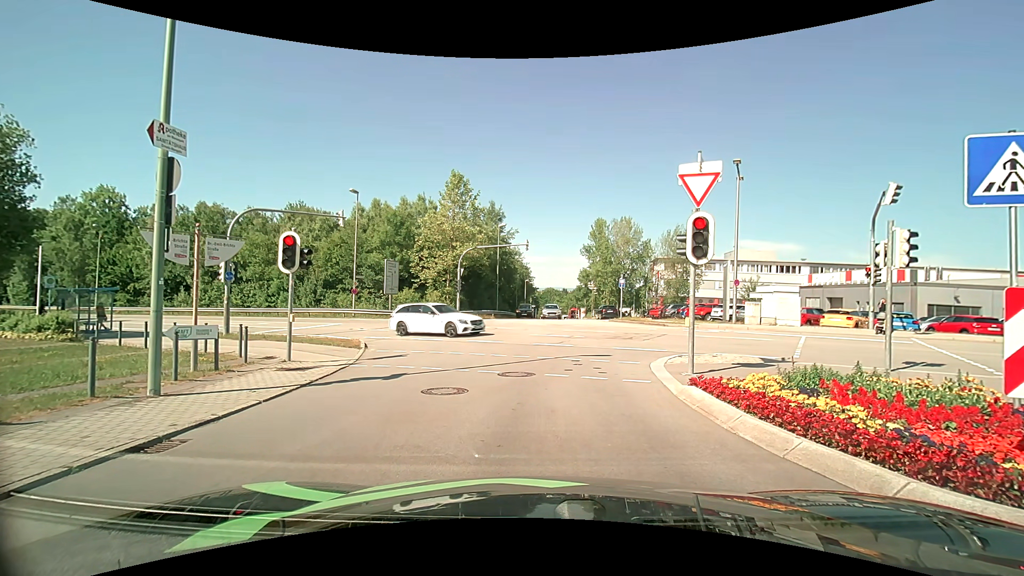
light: Day
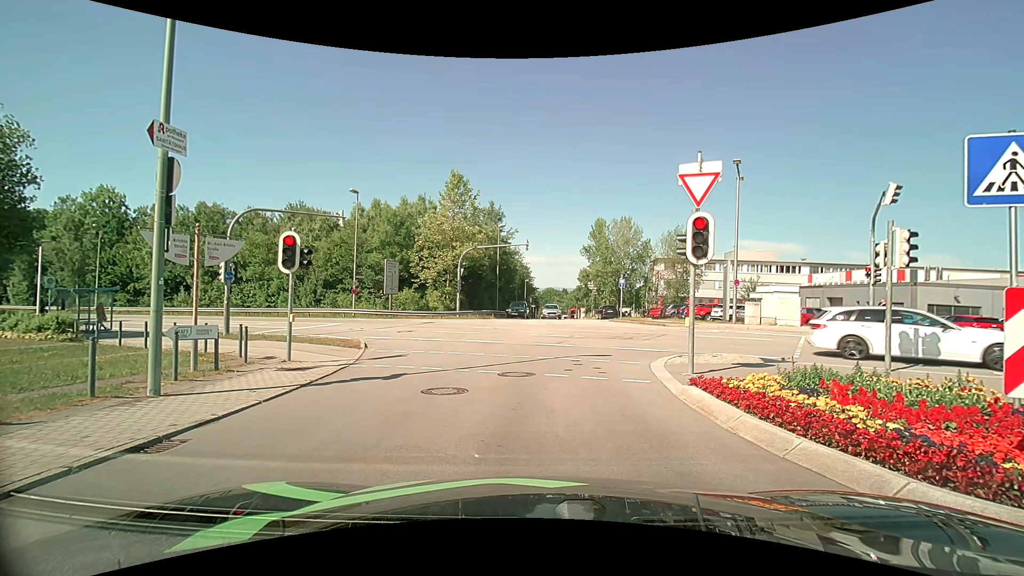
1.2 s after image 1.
(0.0, 0.0) m; 0°
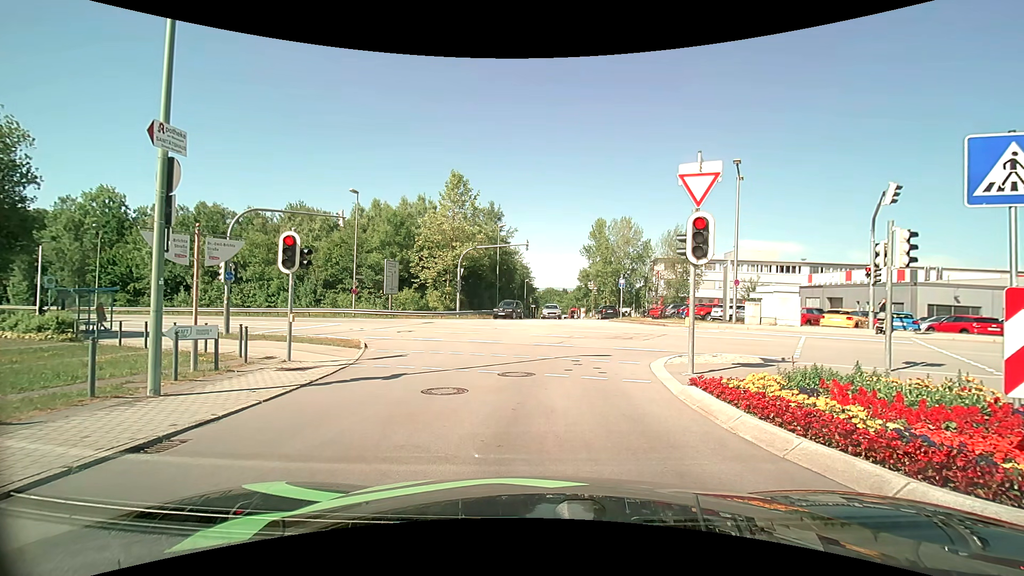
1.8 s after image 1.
(0.0, 0.0) m; 0°
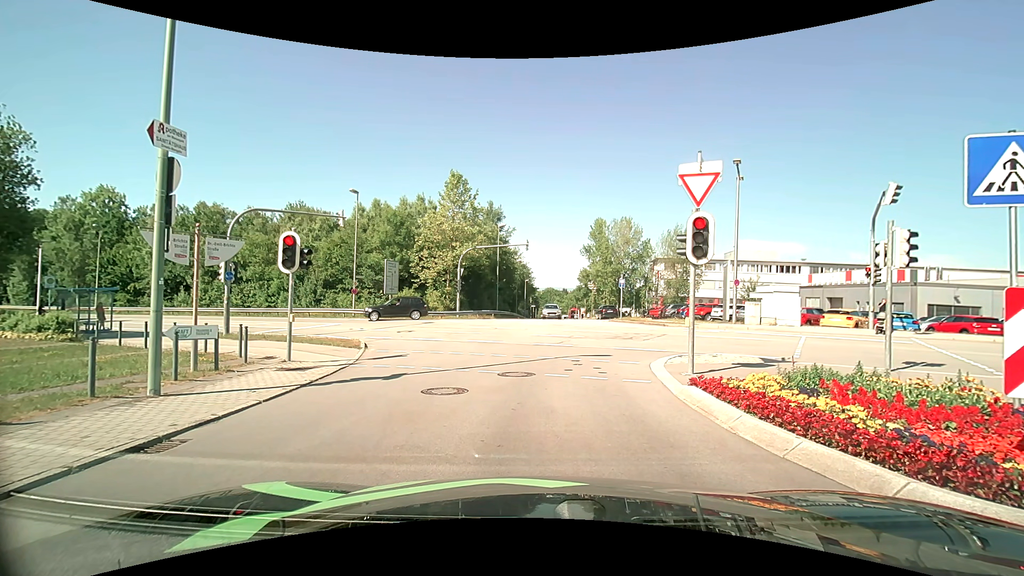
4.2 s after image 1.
(0.0, 0.0) m; 0°
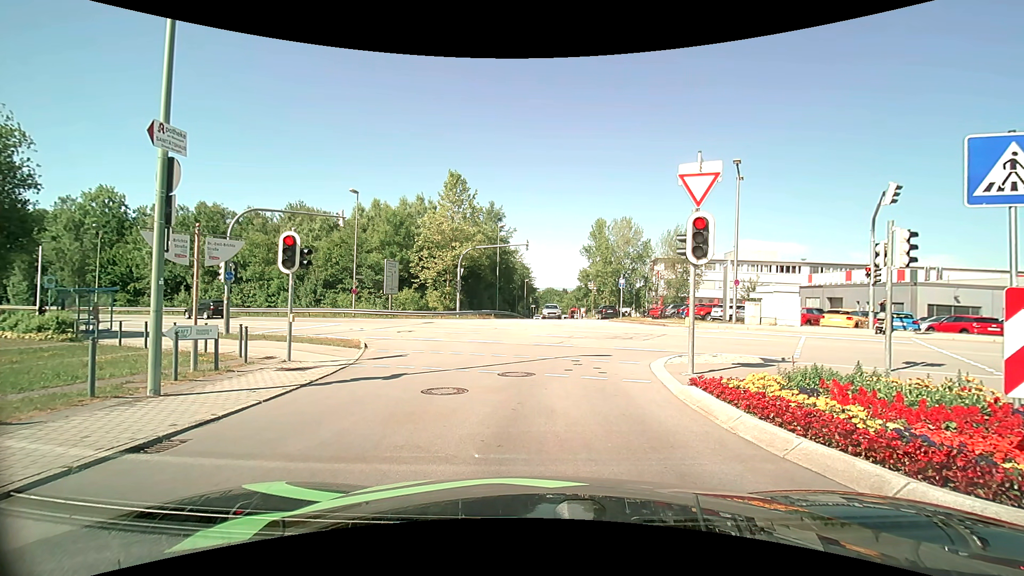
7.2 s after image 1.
(0.0, 0.0) m; 0°
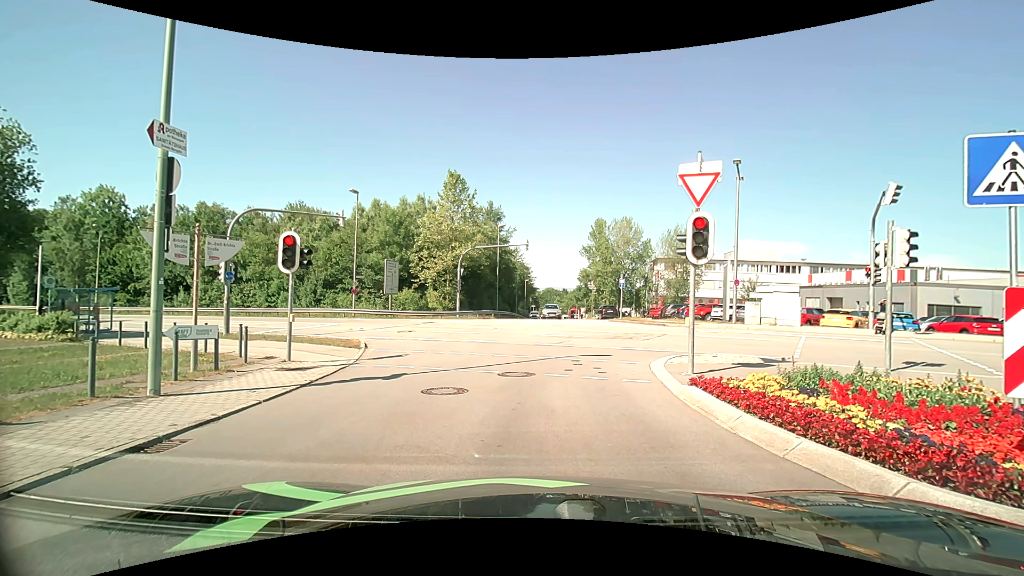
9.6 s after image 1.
(0.0, 0.0) m; 0°
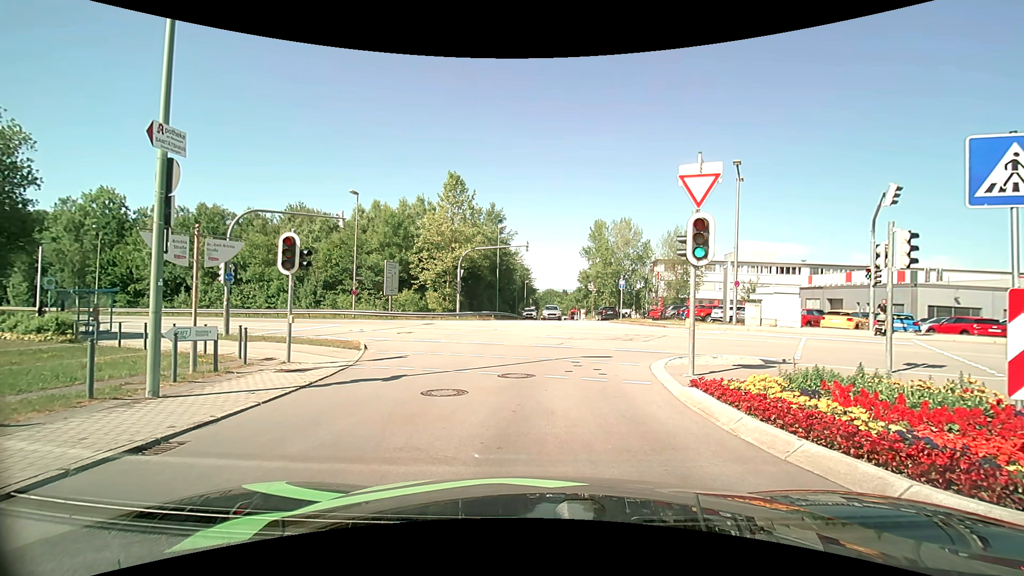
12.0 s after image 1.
(0.0, 0.0) m; 0°
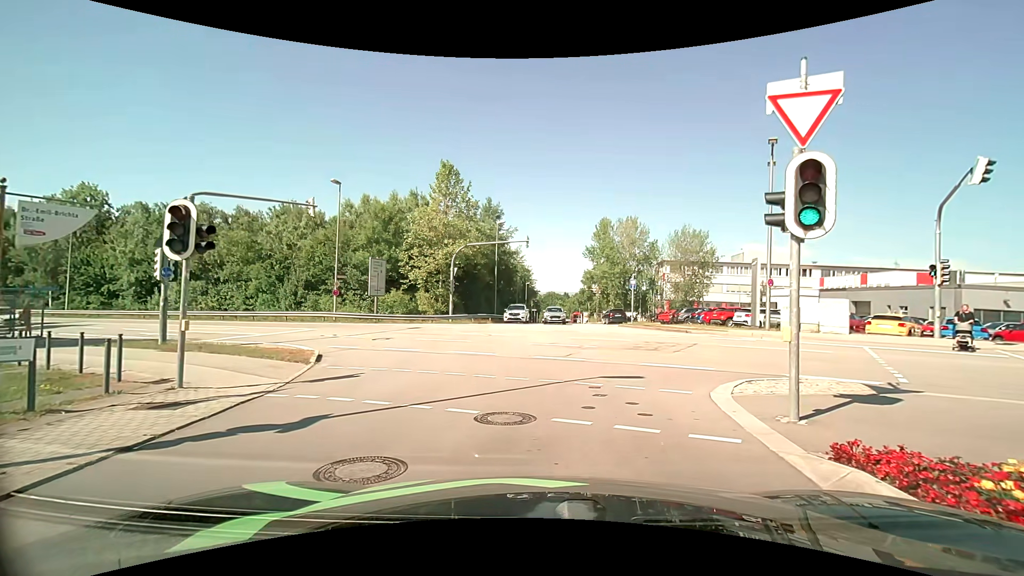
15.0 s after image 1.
(0.0, +4.2) m; -1°
(0, +10) (-1, +20) (-6, +28) (-14, +34) (-23, +39) (-32, +43) (-41, +47) (-51, +51) (-60, +55) (-69, +58) m
